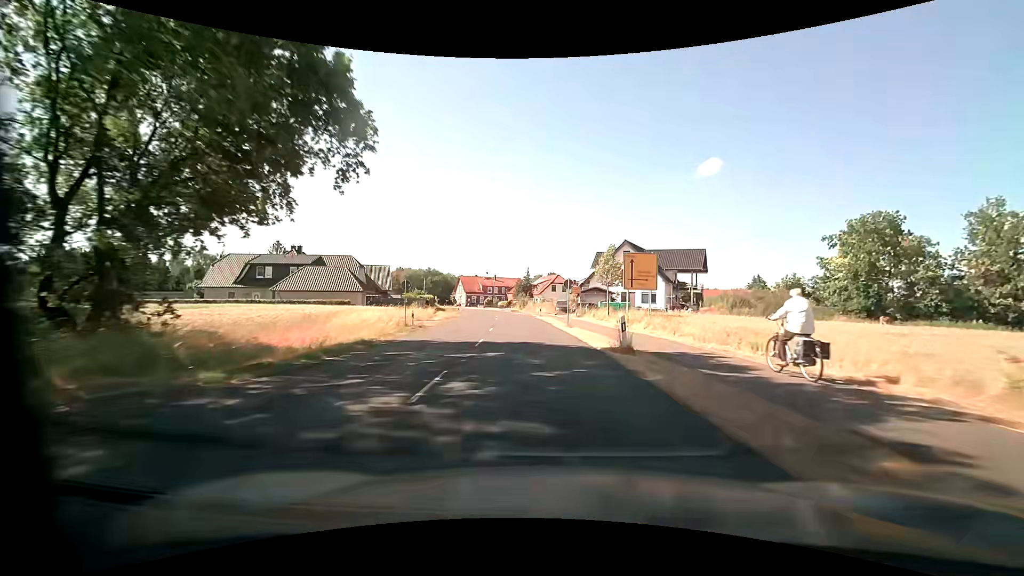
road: secondary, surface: asphalt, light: Day
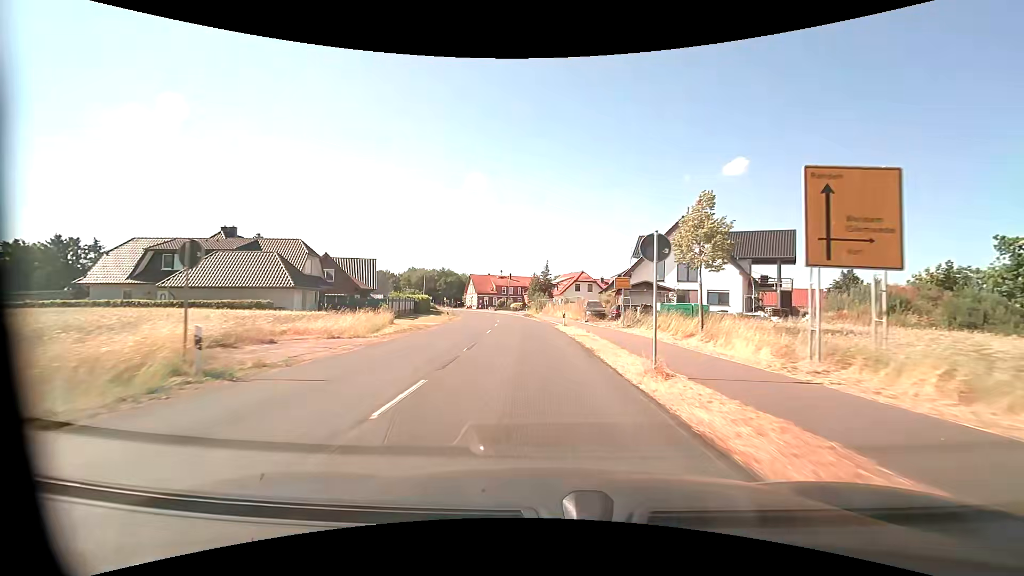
(-0.4, +18.8) m; -2°
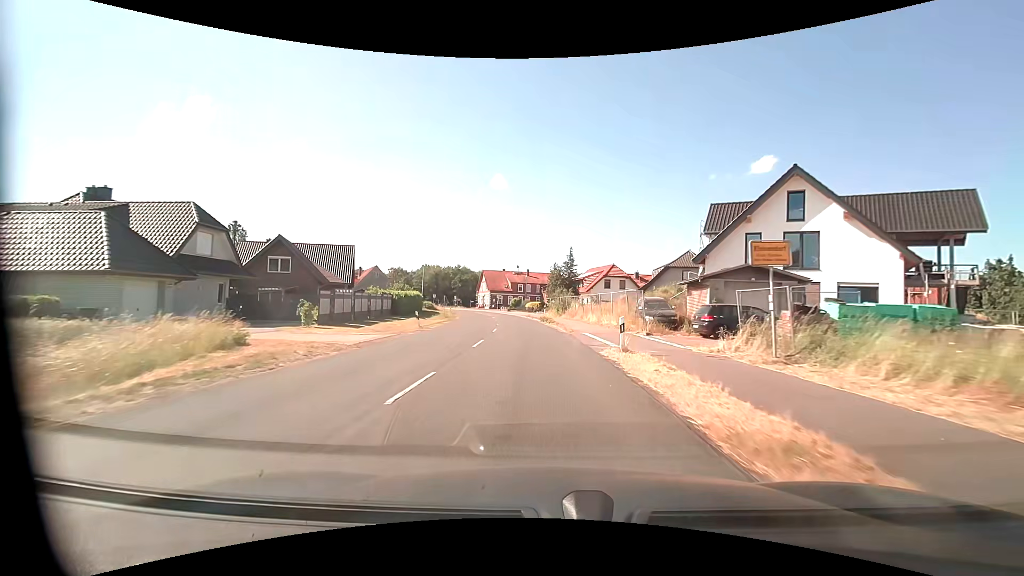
(-0.3, +17.2) m; -2°
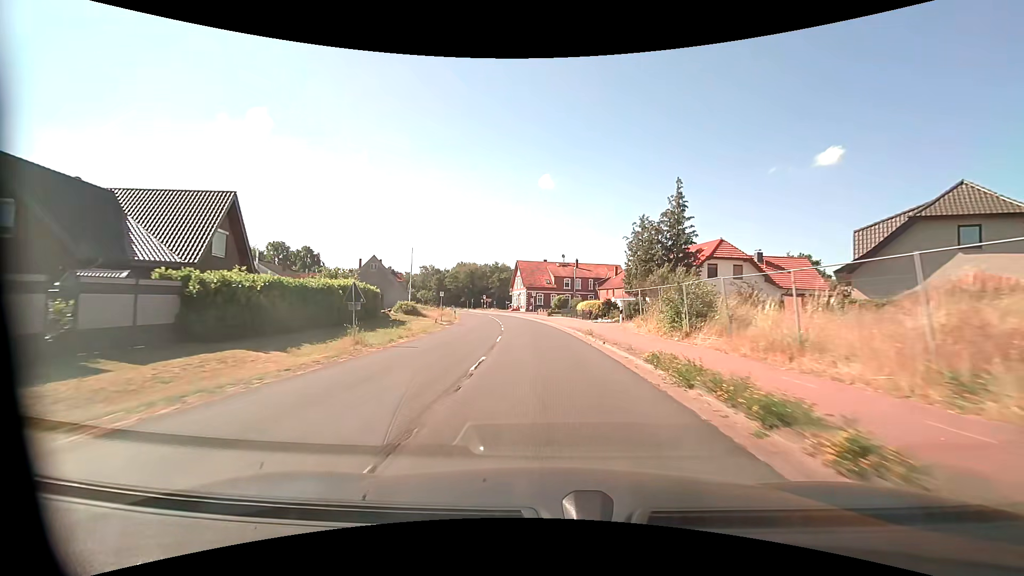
(-1.6, +32.7) m; -5°
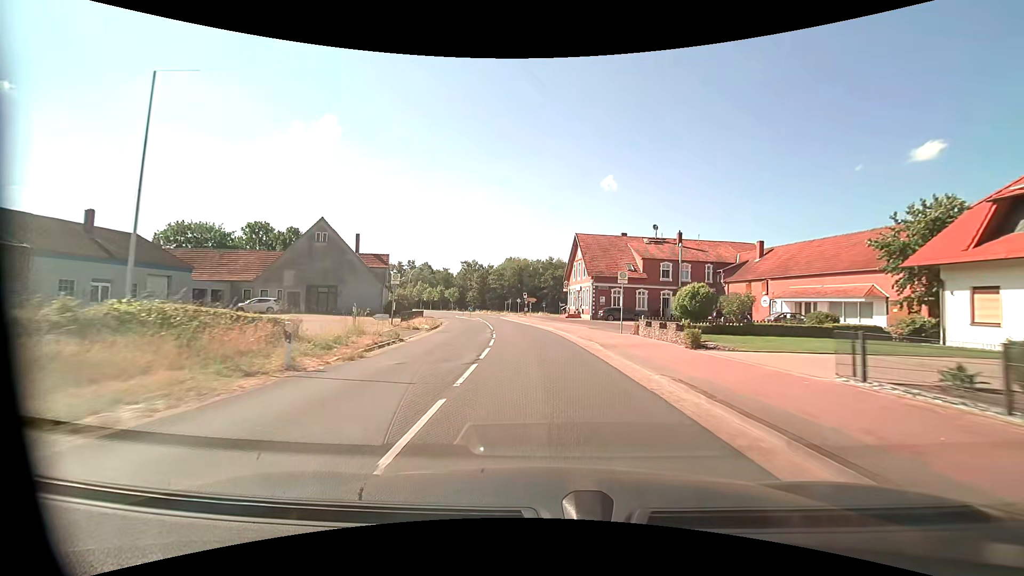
(-2.4, +42.2) m; -7°
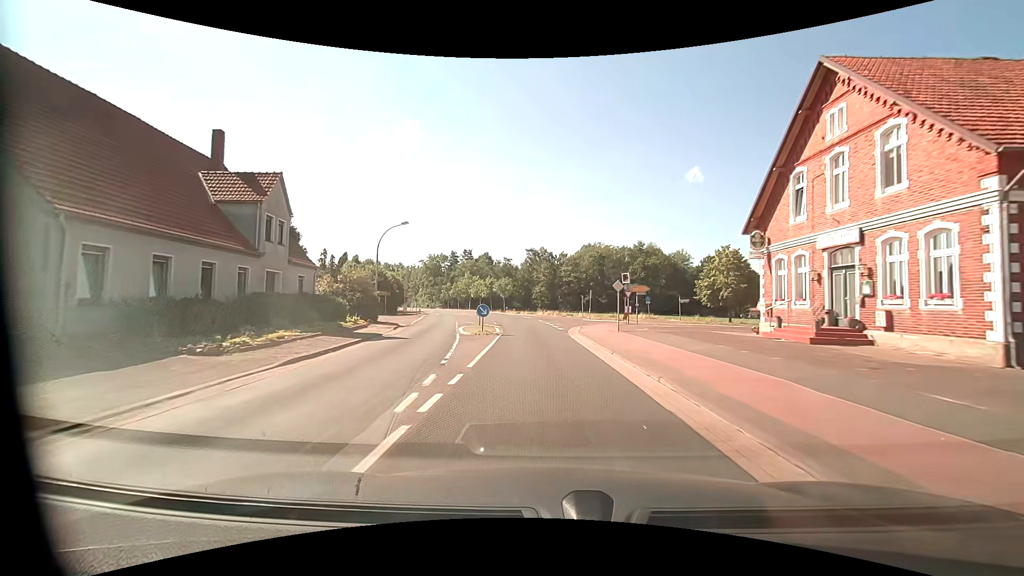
(-3.2, +42.5) m; -9°
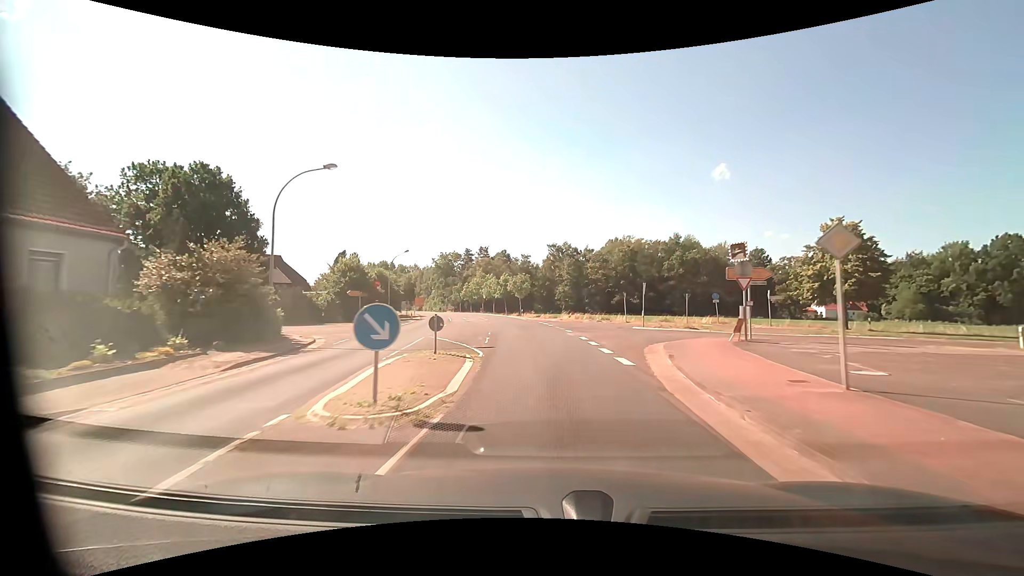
(-0.4, +17.1) m; -2°
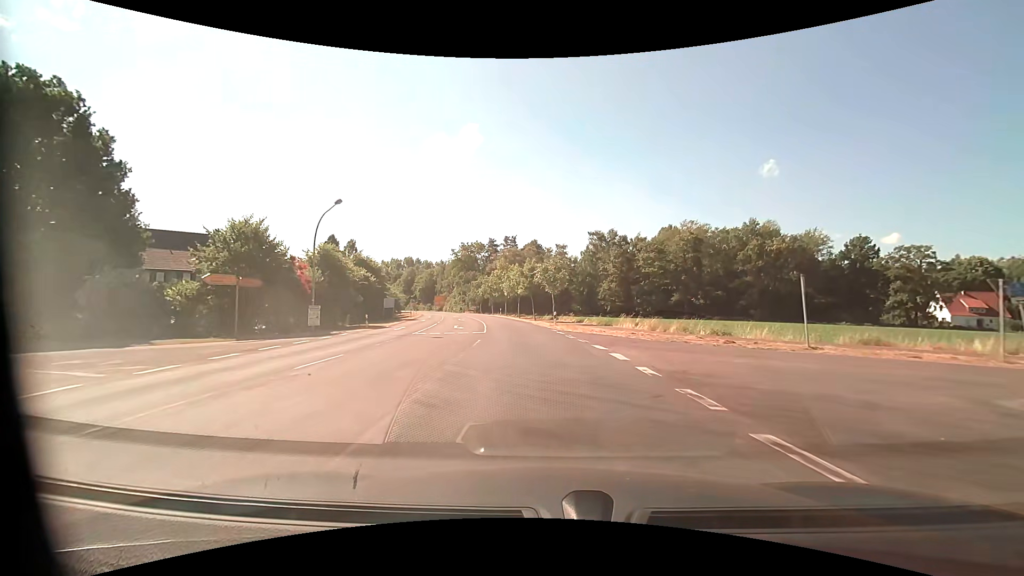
(-1.0, +25.7) m; -5°
(0, +10) (-1, +20) (-1, +30) (-3, +40) (-4, +50) (-6, +60) (-8, +69) (-11, +79) (-14, +89) (-16, +98) m
